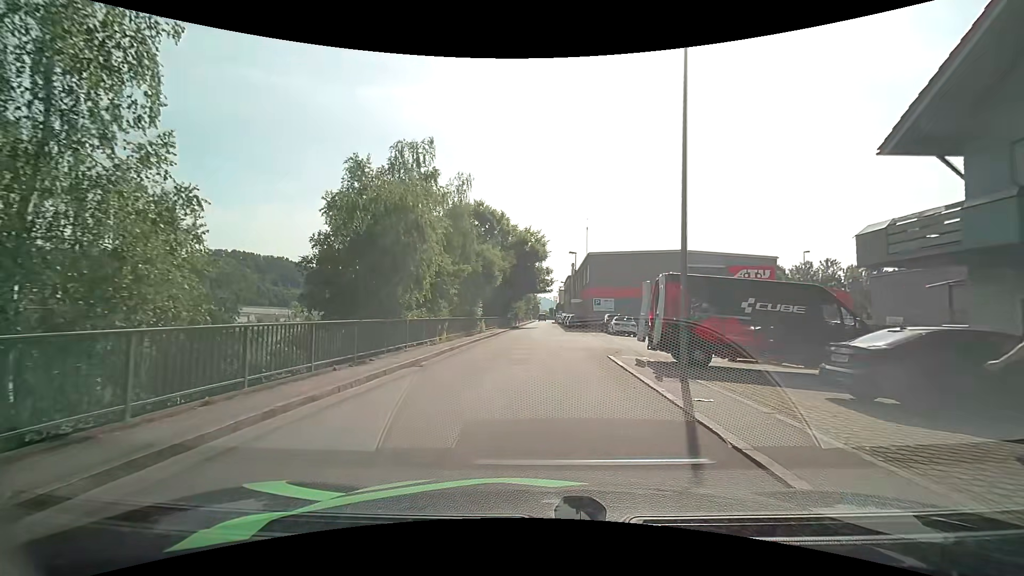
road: unclassified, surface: asphalt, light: Day
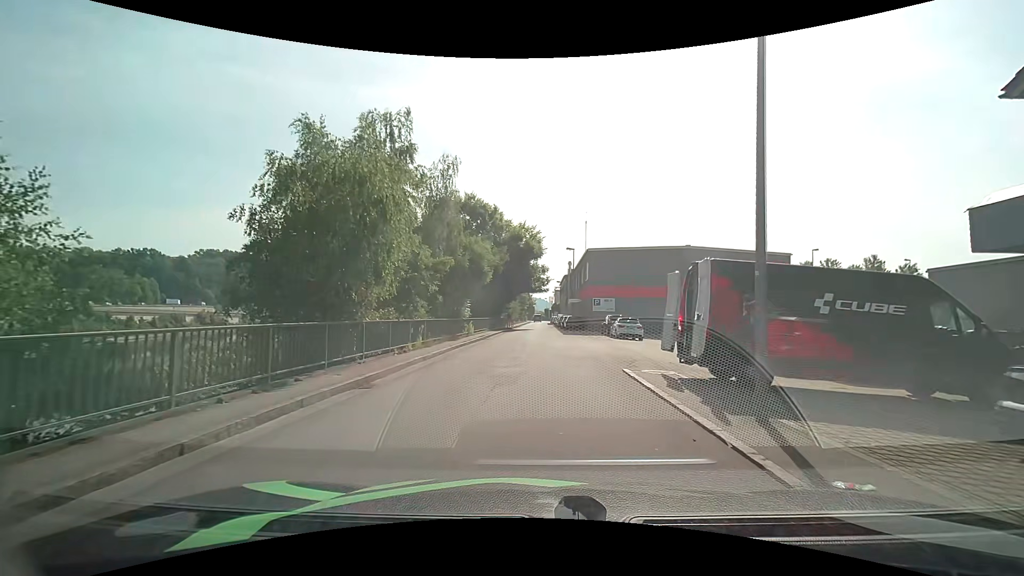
(0.0, +3.8) m; 0°
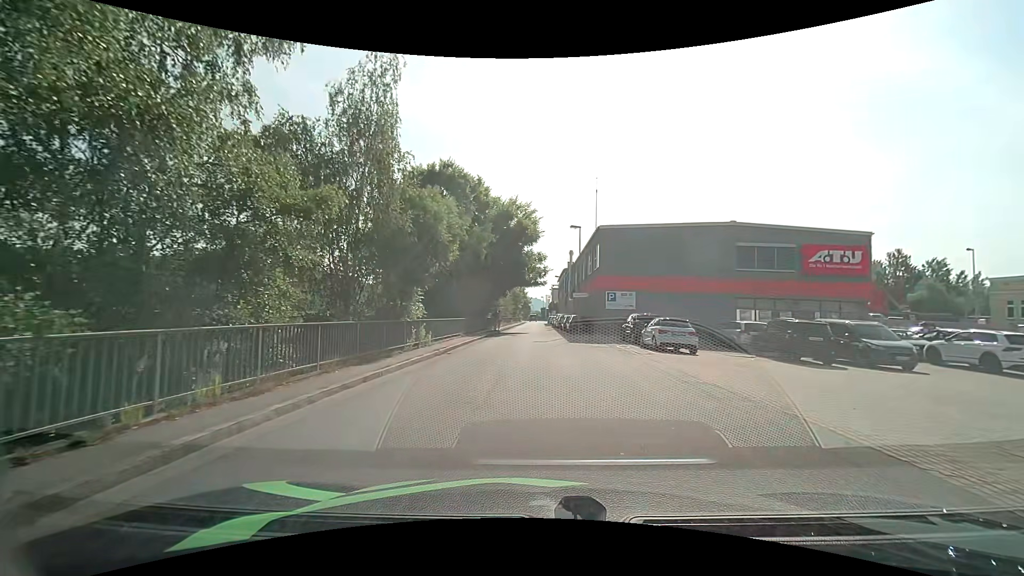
(+0.1, +11.7) m; +1°
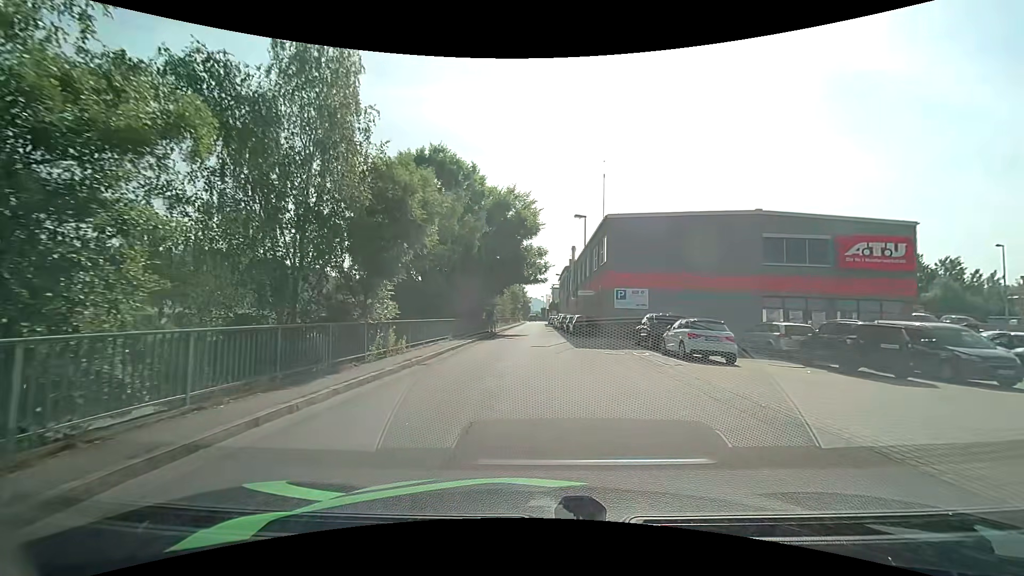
(0.0, +4.0) m; -1°
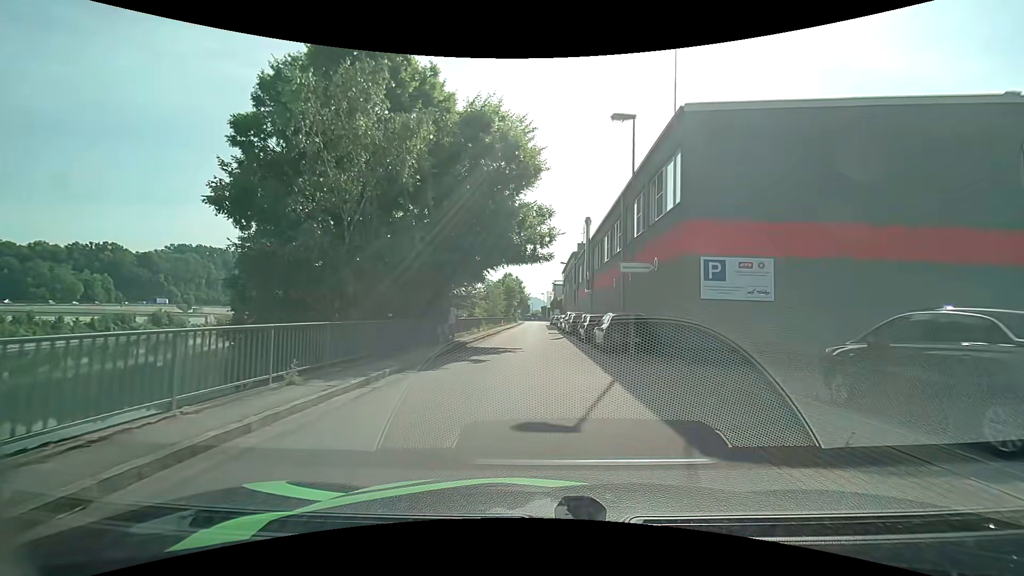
(+0.1, +16.2) m; +1°
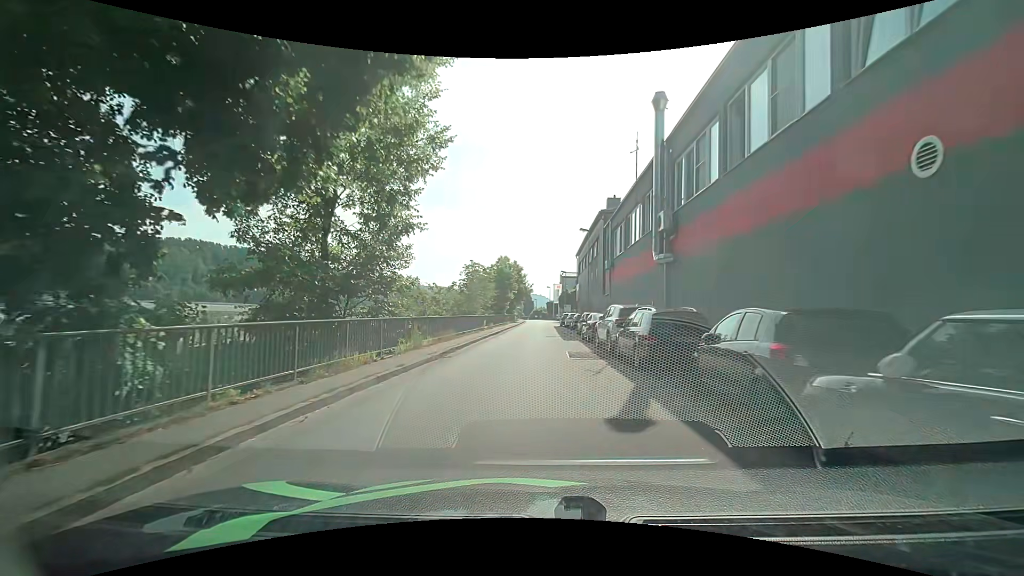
(-0.3, +22.5) m; -1°
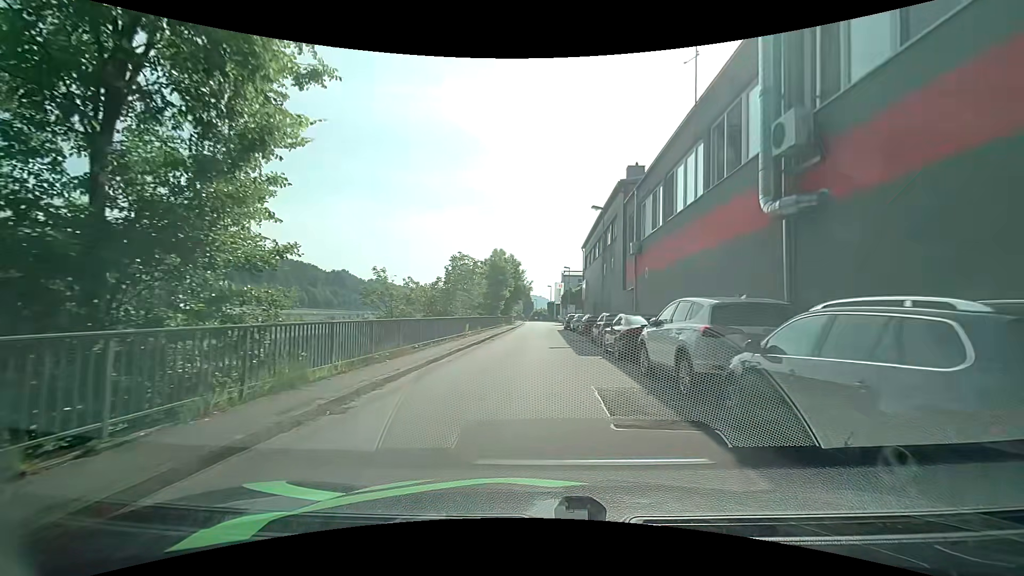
(0.0, +8.5) m; -2°
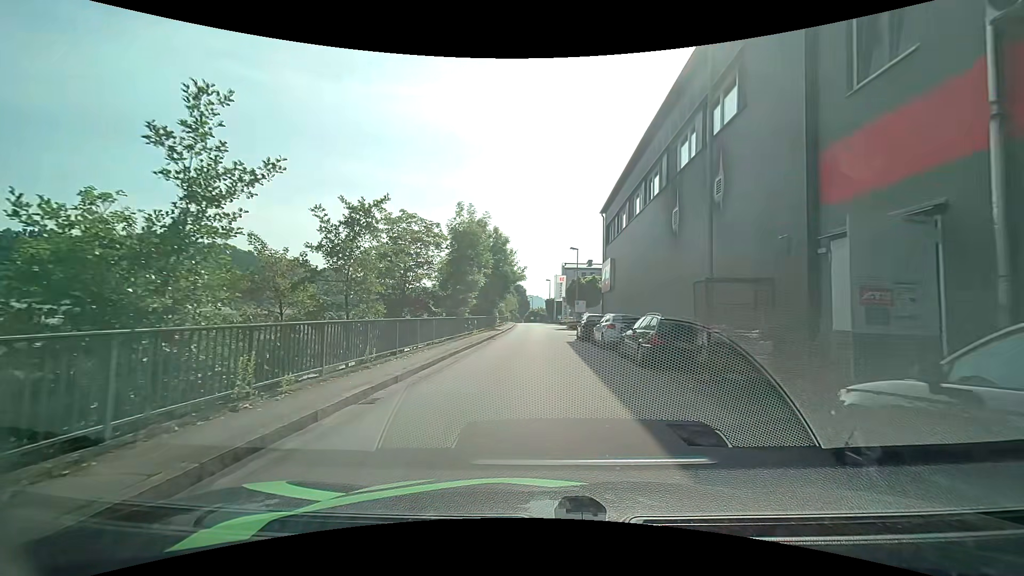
(+0.5, +19.1) m; +2°
